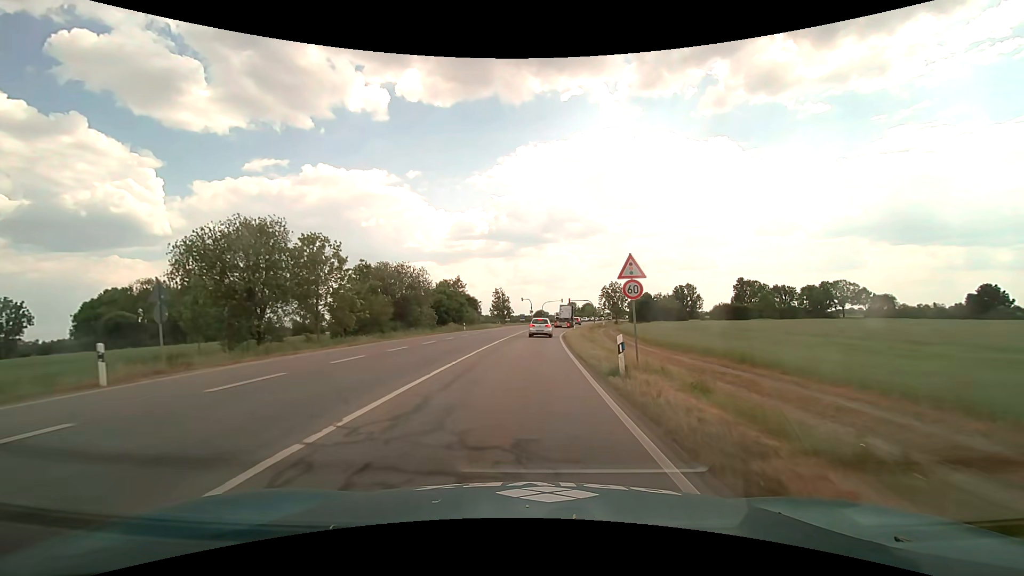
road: primary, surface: asphalt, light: Day
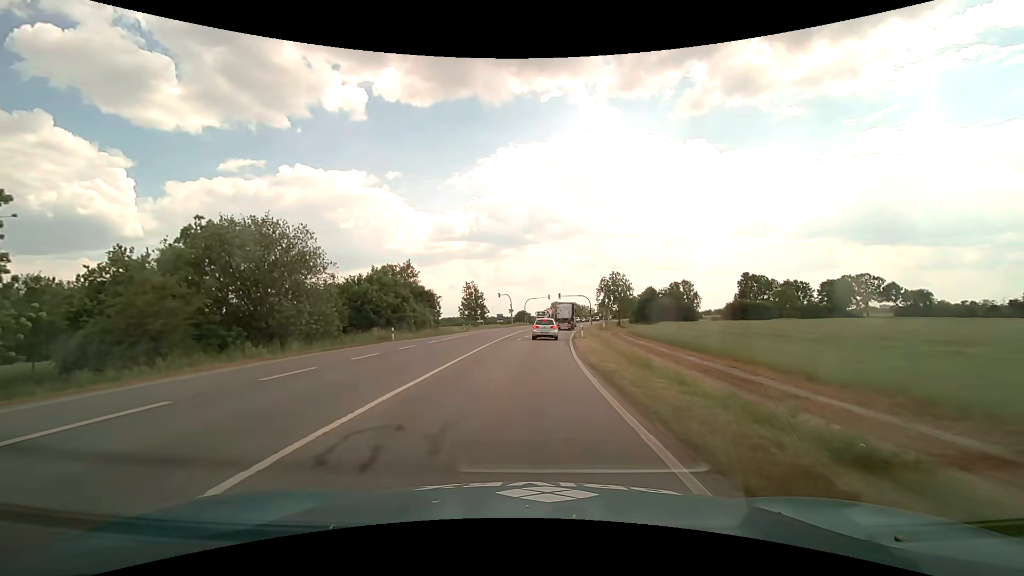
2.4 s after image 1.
(+0.6, +27.4) m; +2°
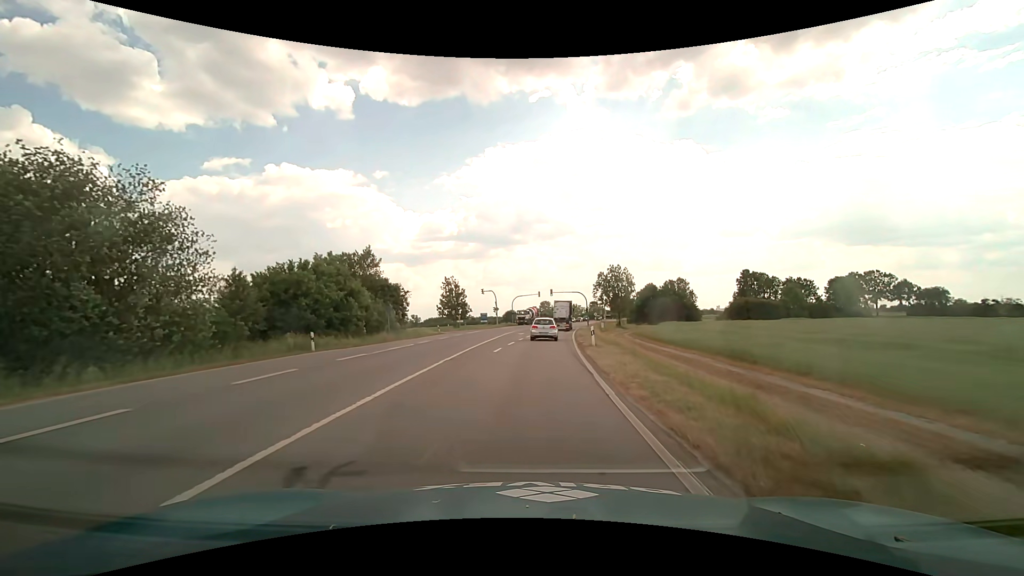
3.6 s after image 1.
(+0.1, +12.4) m; +1°
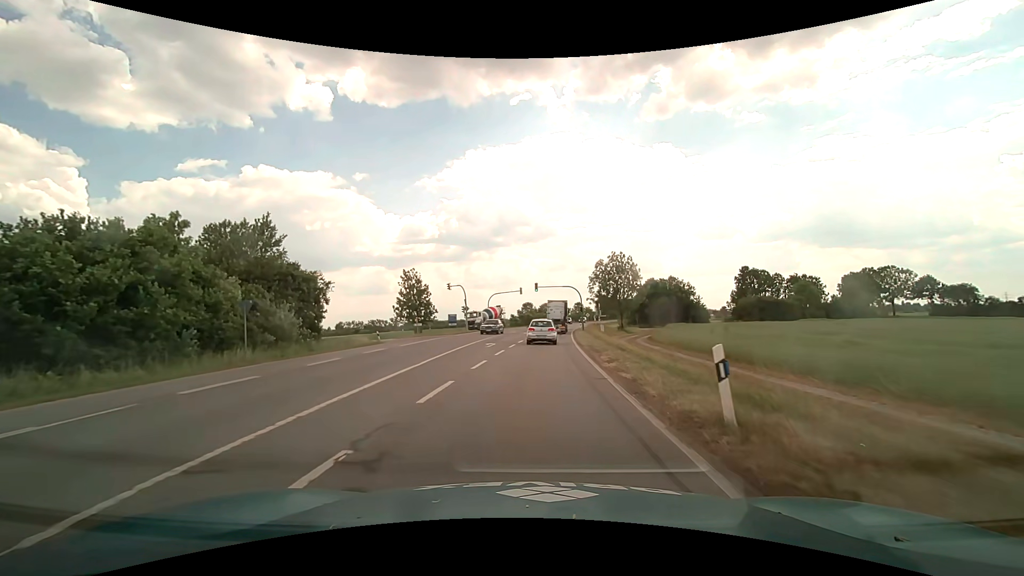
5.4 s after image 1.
(+0.3, +18.7) m; +2°
(0, +10) (0, +20) (+1, +30) (+2, +40) (+2, +50) (+3, +60) (+4, +70) (+5, +80) (+6, +90) (+7, +100) m
